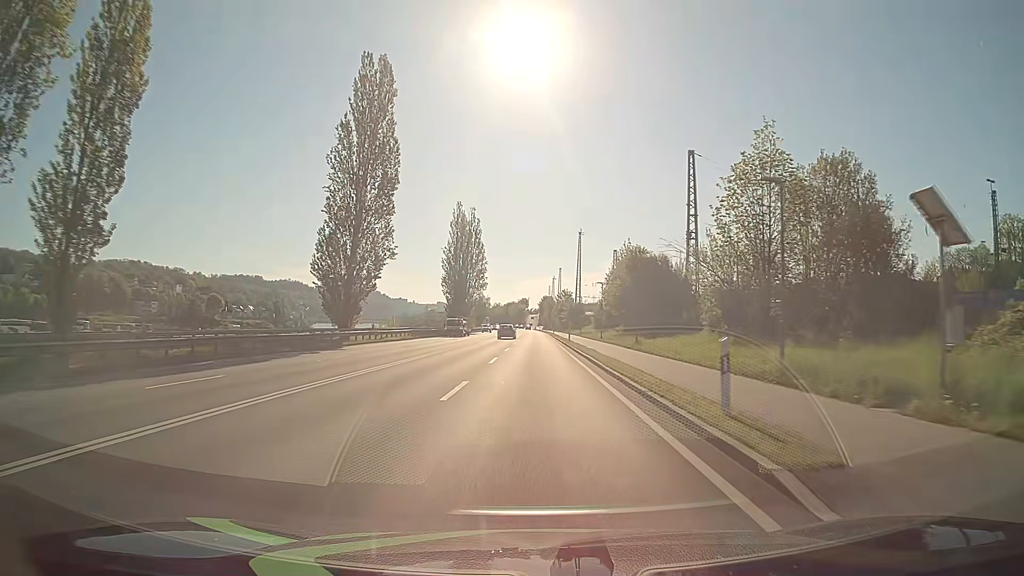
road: primary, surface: asphalt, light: Day
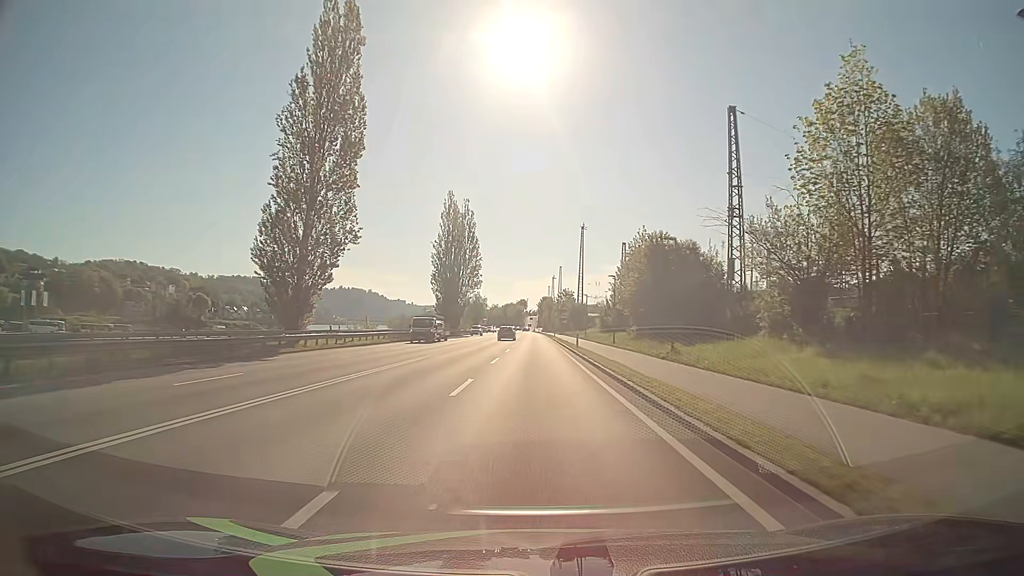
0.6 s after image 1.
(0.0, +10.8) m; 0°
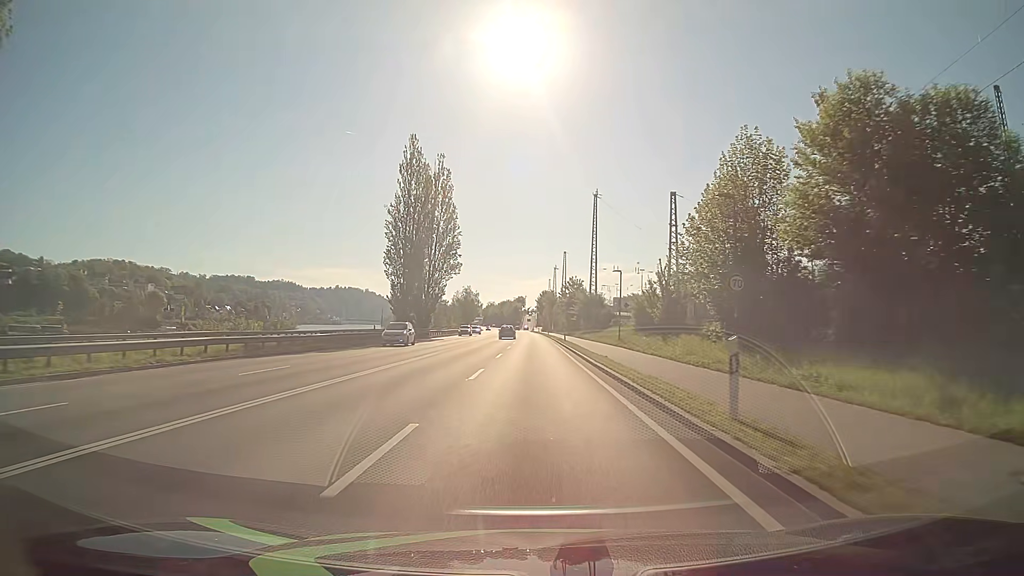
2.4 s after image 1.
(0.0, +32.3) m; 0°
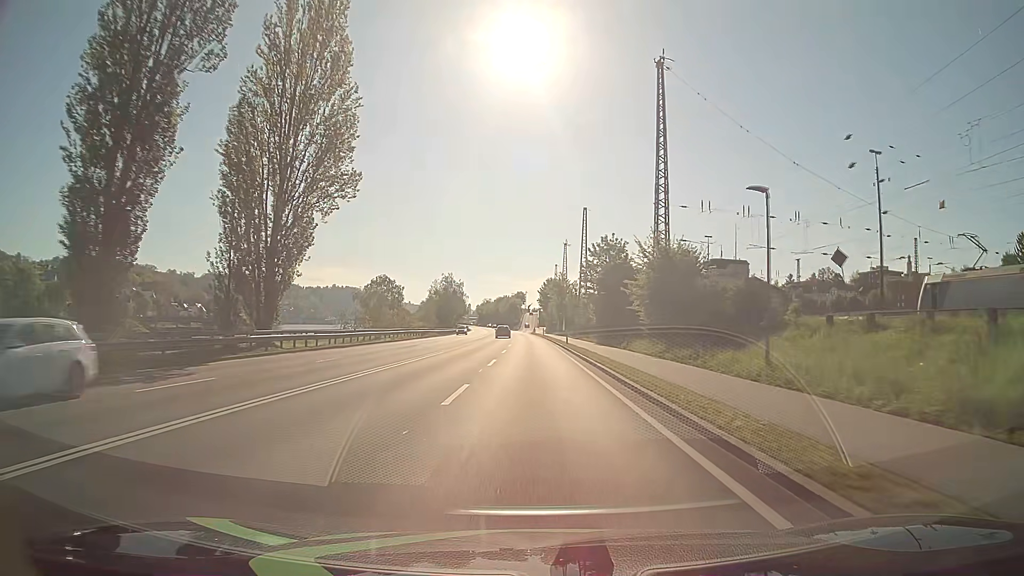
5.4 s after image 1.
(-0.1, +53.9) m; 0°
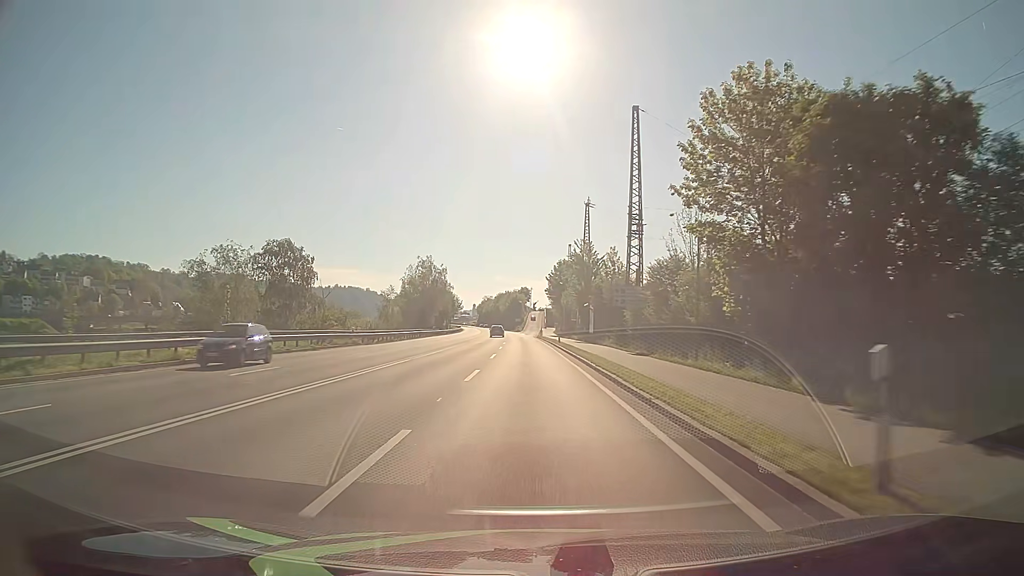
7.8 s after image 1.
(0.0, +43.1) m; 0°
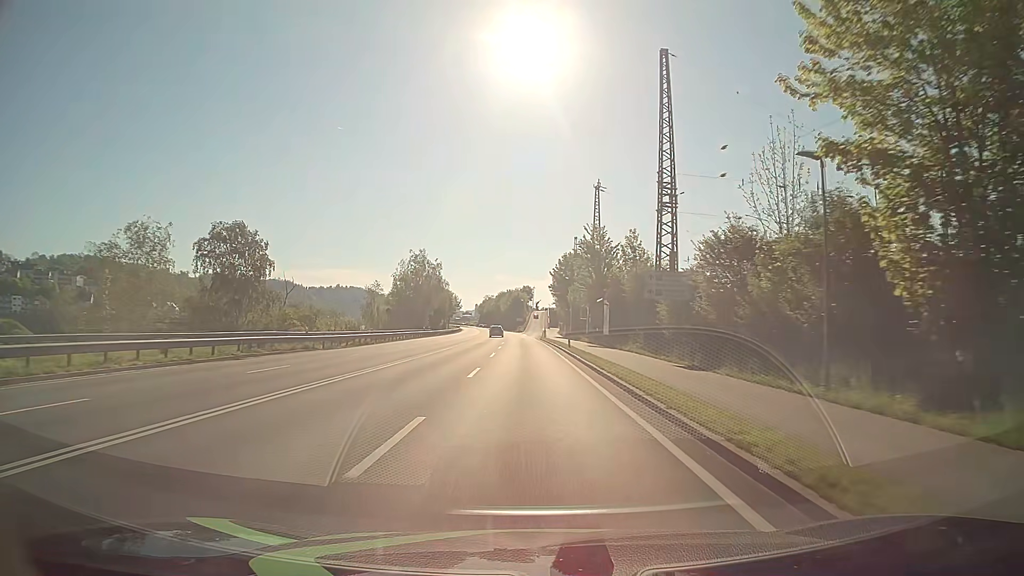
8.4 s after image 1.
(0.0, +10.8) m; 0°
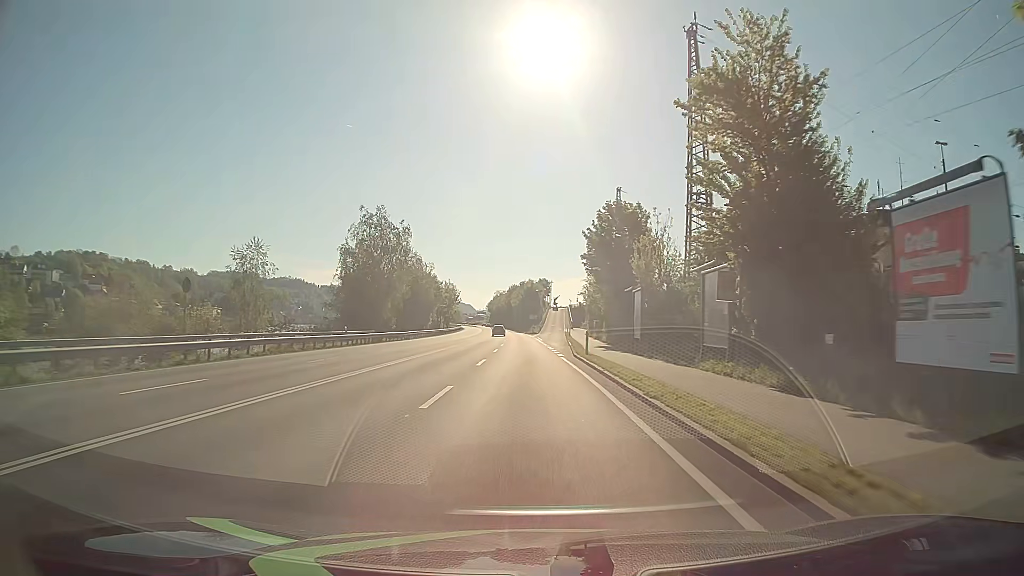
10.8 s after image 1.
(-0.4, +43.2) m; -2°
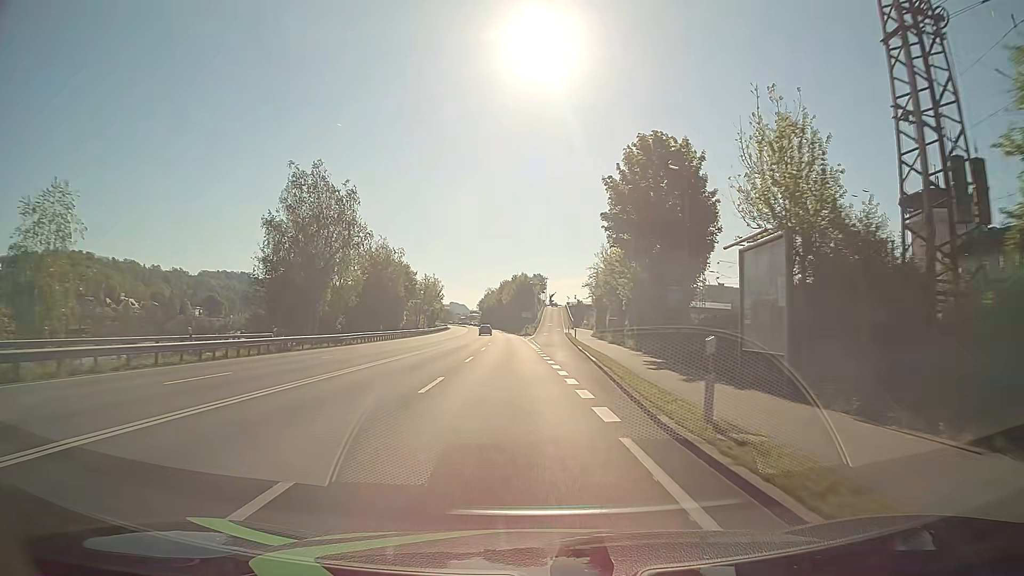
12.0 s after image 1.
(+0.1, +21.6) m; 0°
(0, +10) (0, +20) (0, +30) (+1, +40) (+1, +50) (+1, +60) (+2, +70) (+2, +80) (+2, +90) (+2, +100) m
